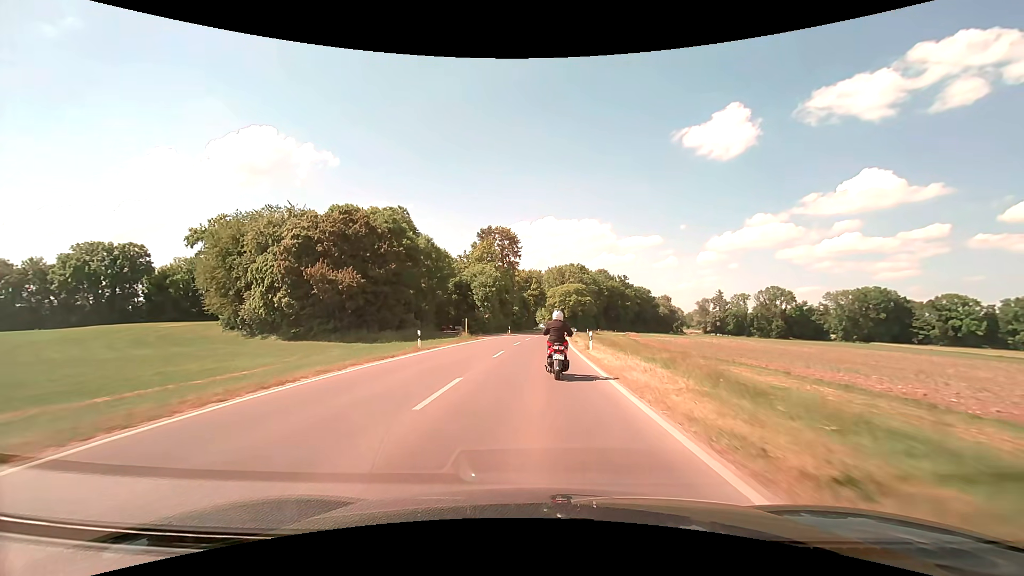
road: secondary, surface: asphalt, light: Day
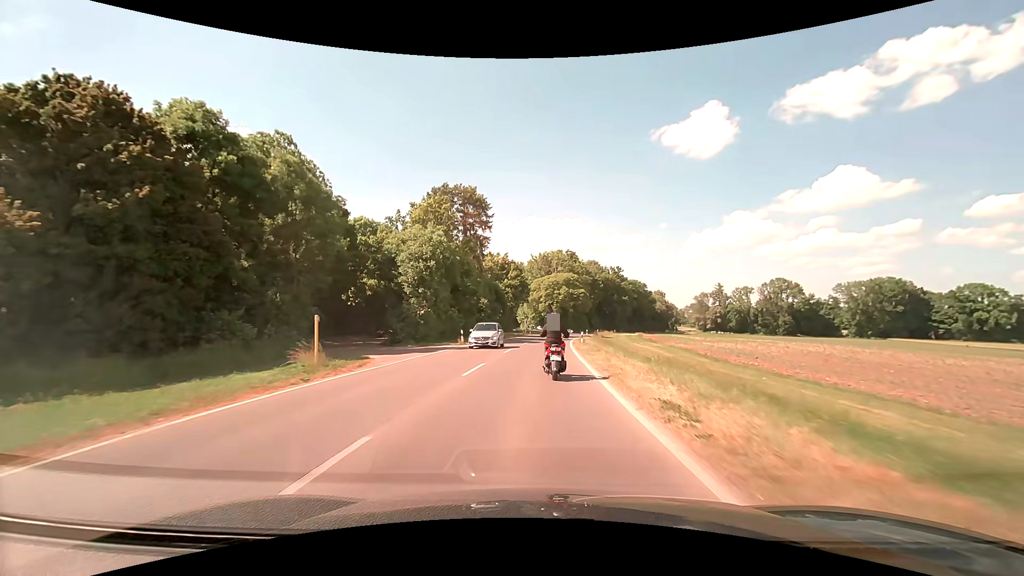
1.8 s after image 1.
(+0.6, +30.6) m; +2°
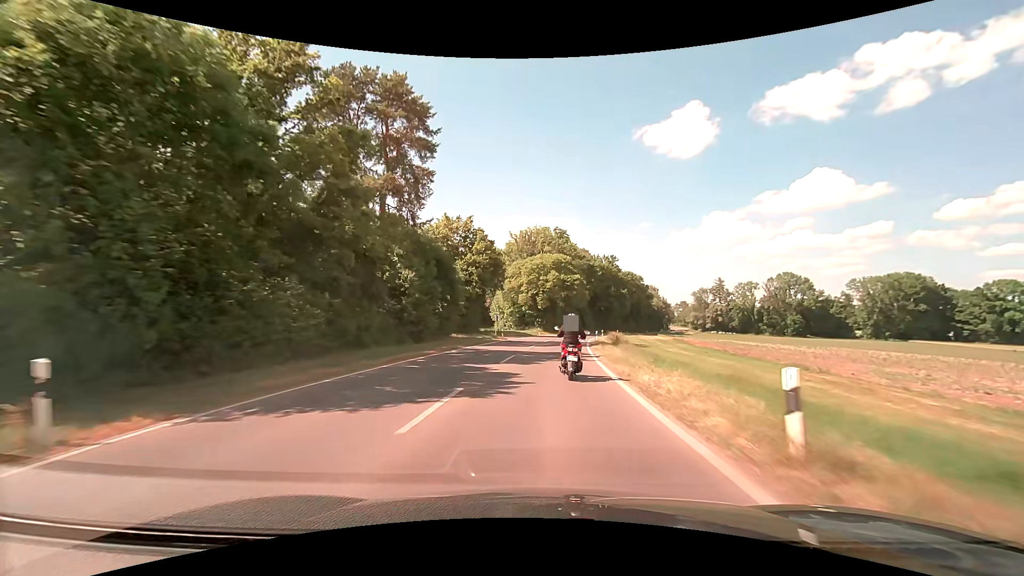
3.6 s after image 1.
(+0.3, +31.0) m; +2°
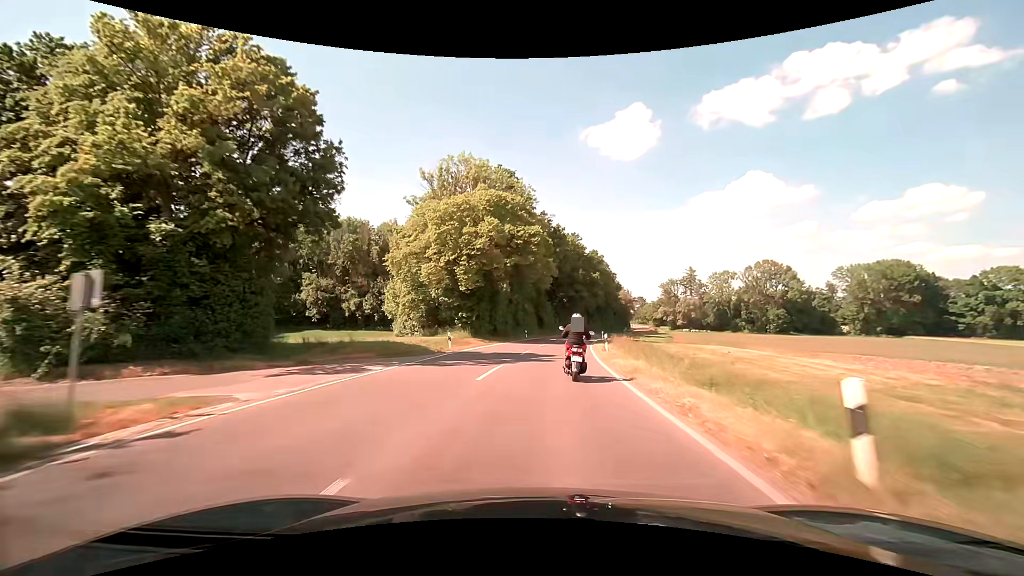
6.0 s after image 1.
(+2.1, +42.1) m; +6°
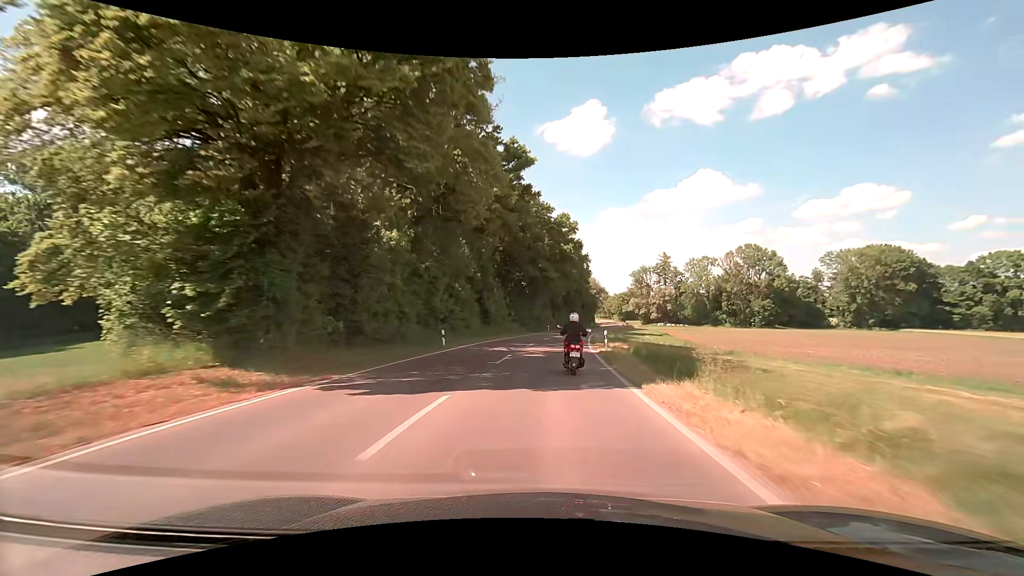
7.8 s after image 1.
(+1.4, +31.1) m; +5°
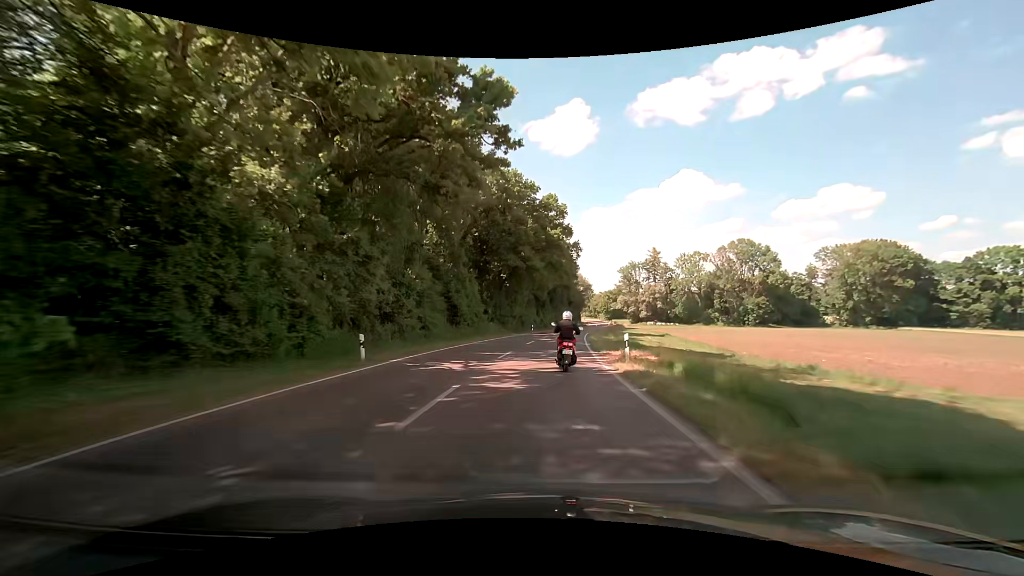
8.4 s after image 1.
(+0.2, +10.5) m; +2°
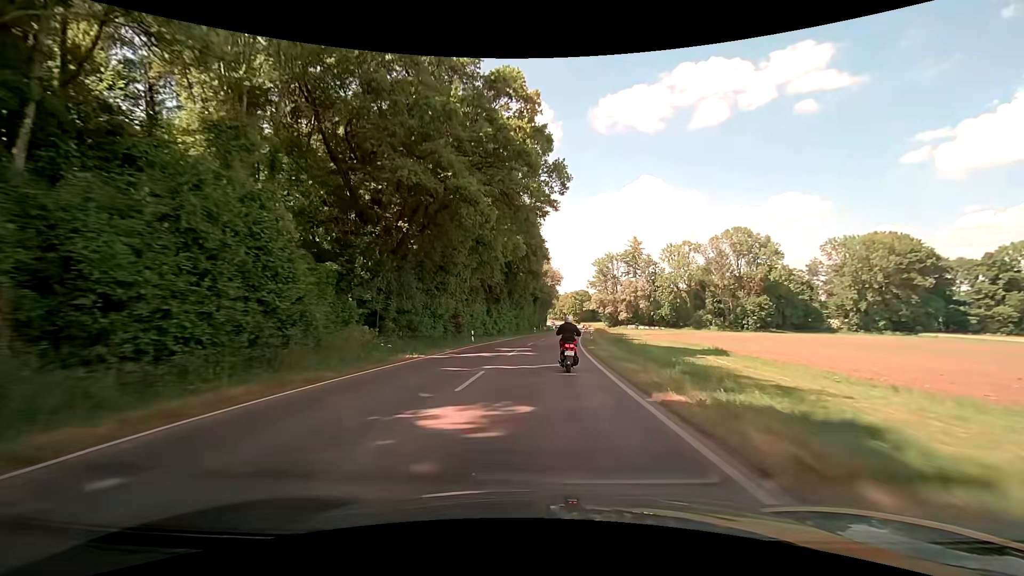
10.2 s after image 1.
(+1.2, +32.1) m; +4°
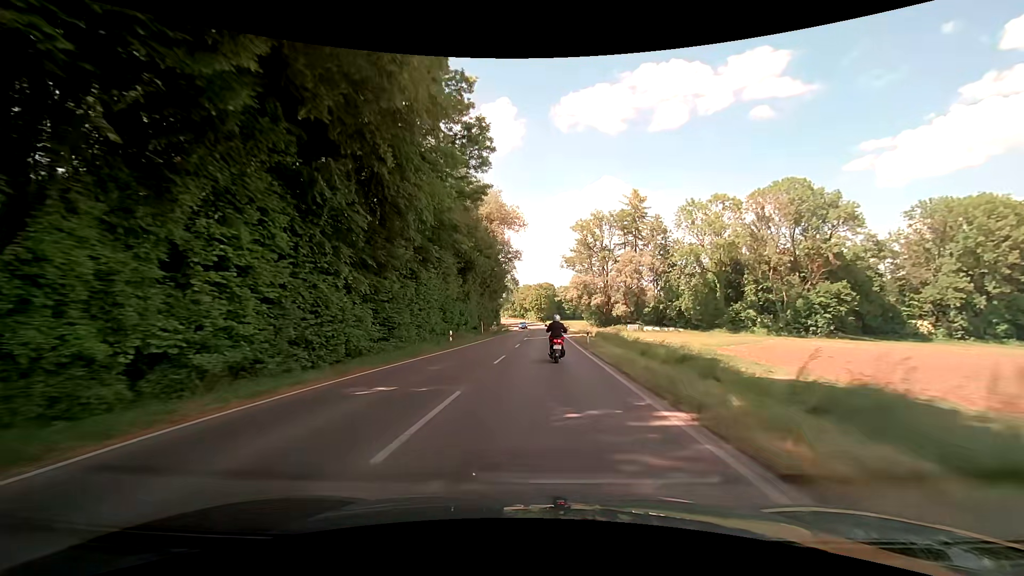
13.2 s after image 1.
(+2.4, +53.2) m; +4°
(0, +10) (0, +20) (+1, +30) (+1, +40) (+1, +50) (+1, +60) (+1, +70) (+1, +80) (+1, +90) (0, +100) m
